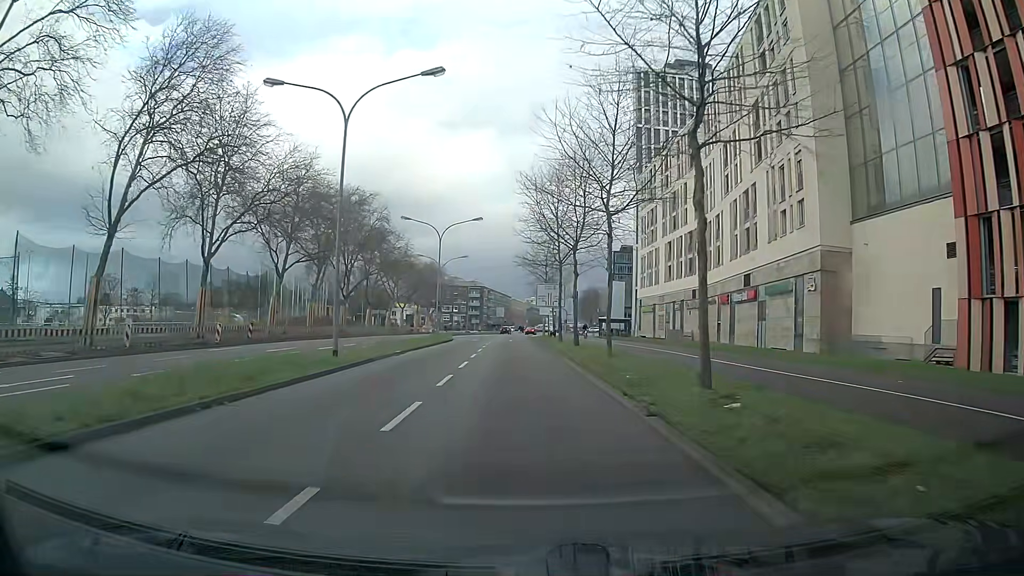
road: secondary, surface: asphalt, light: Day
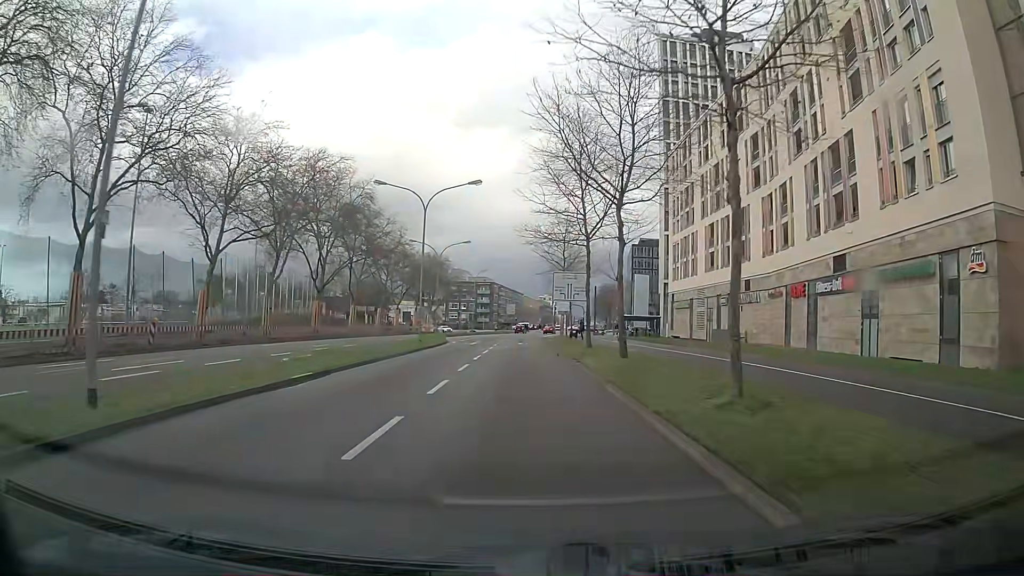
(-0.1, +13.9) m; -1°
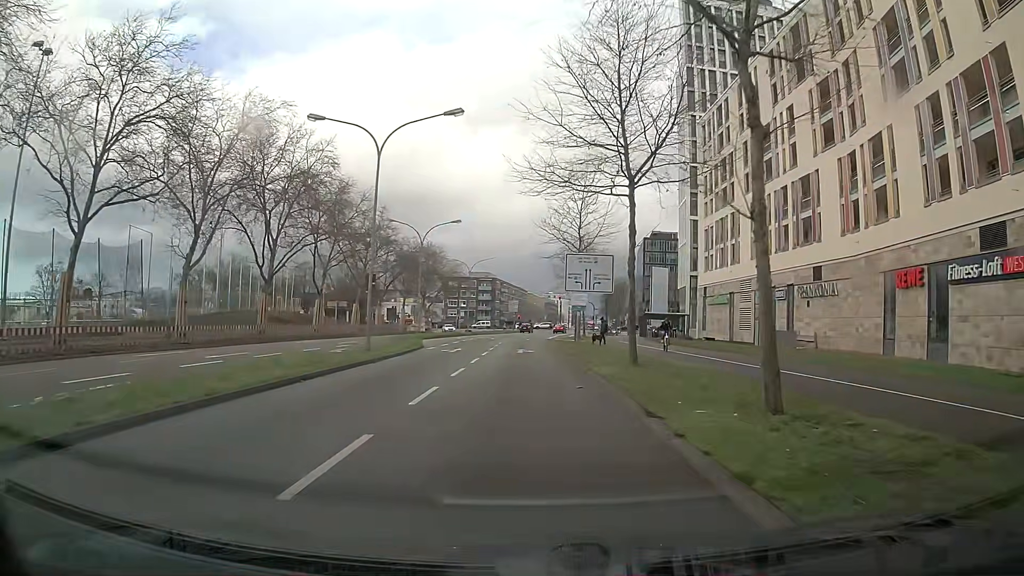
(0.0, +13.7) m; 0°
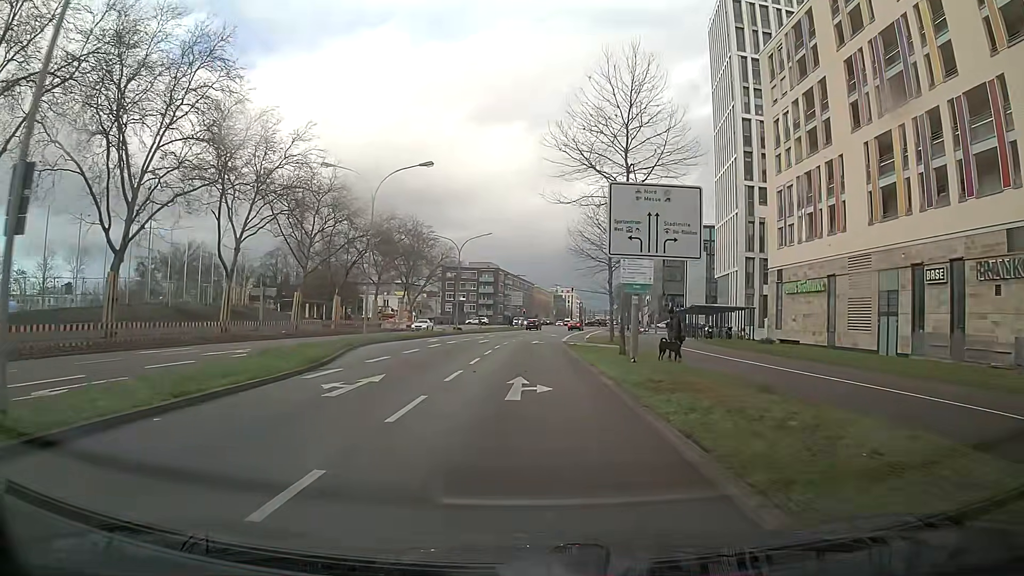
(+0.1, +20.0) m; +1°
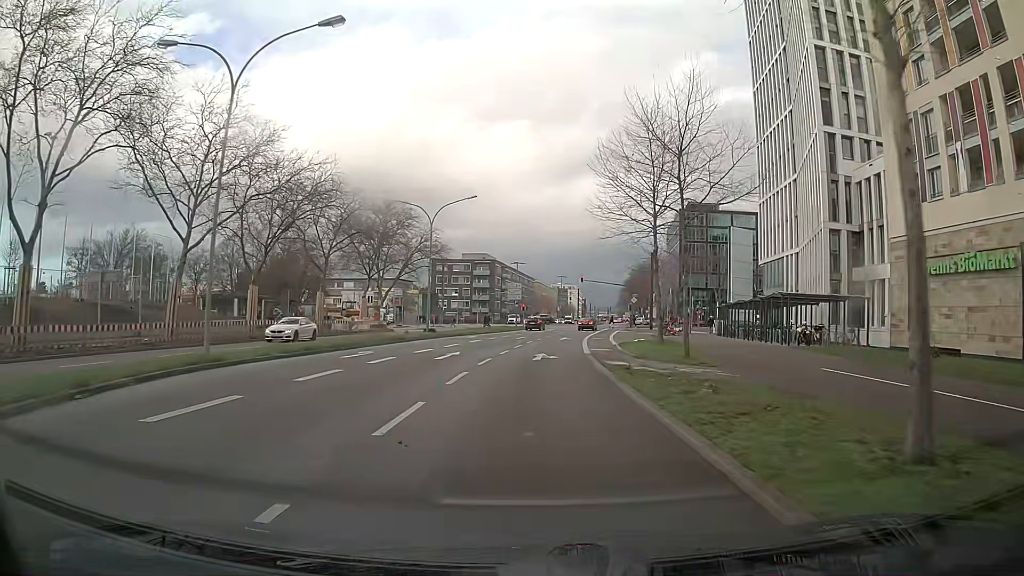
(-0.2, +19.2) m; -1°
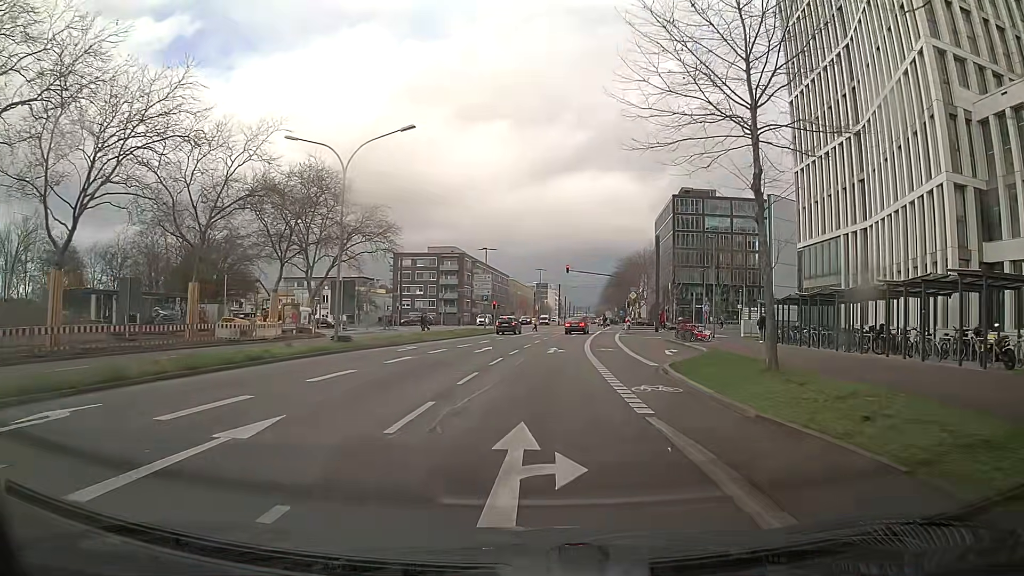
(+0.3, +18.0) m; +3°
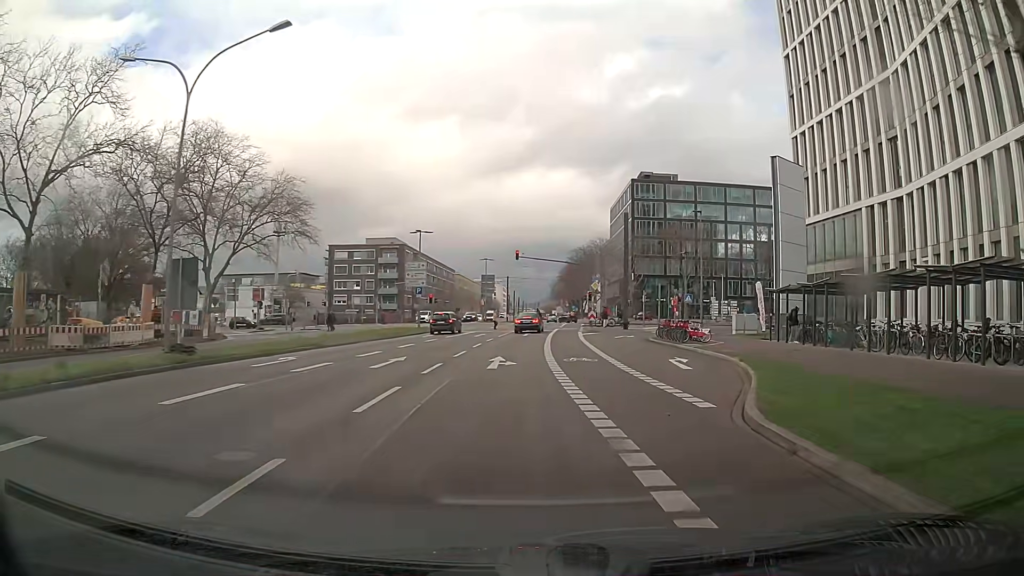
(+0.5, +11.1) m; +5°
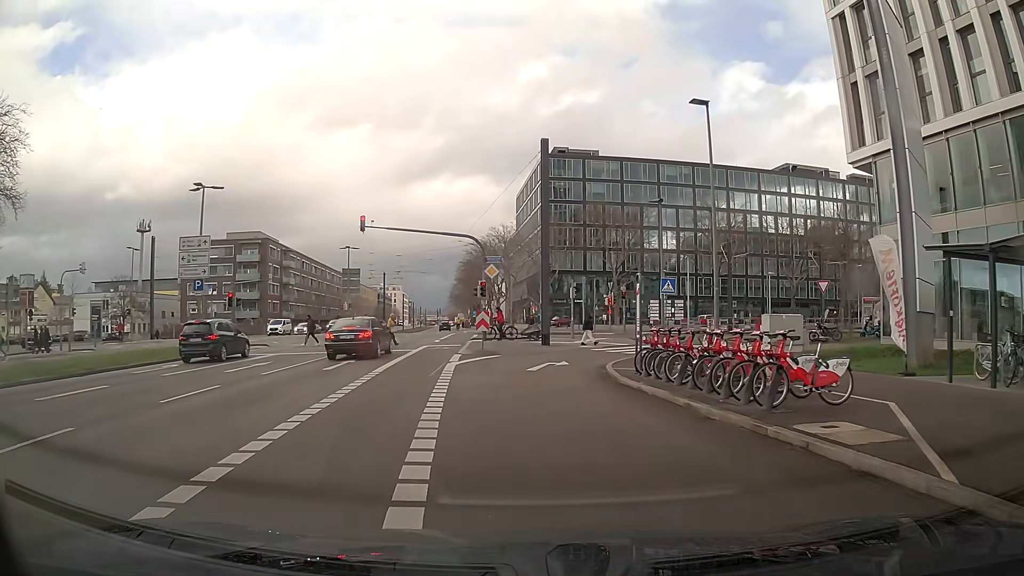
(+1.9, +23.7) m; +5°
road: secondary_link
